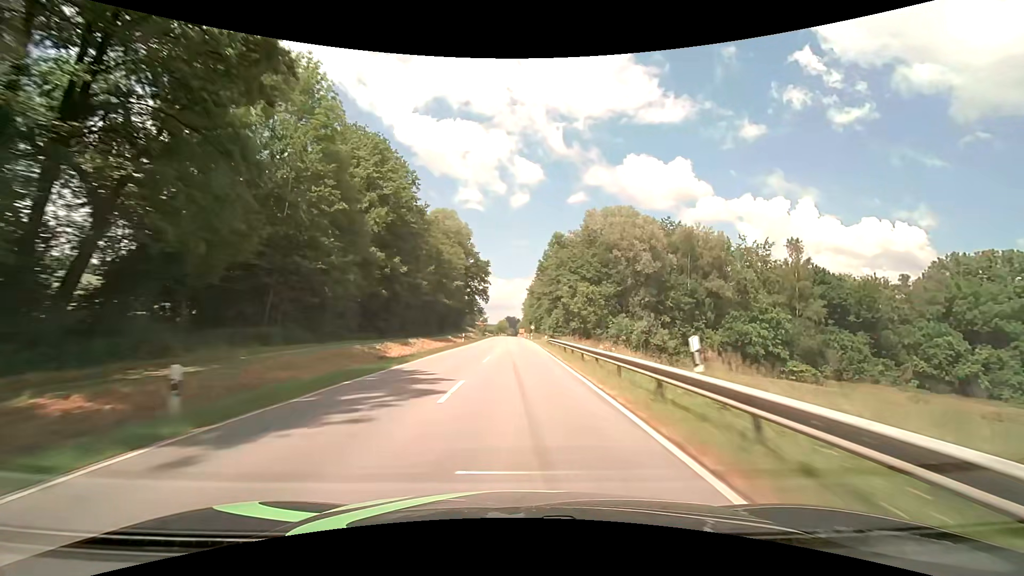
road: secondary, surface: asphalt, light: Day
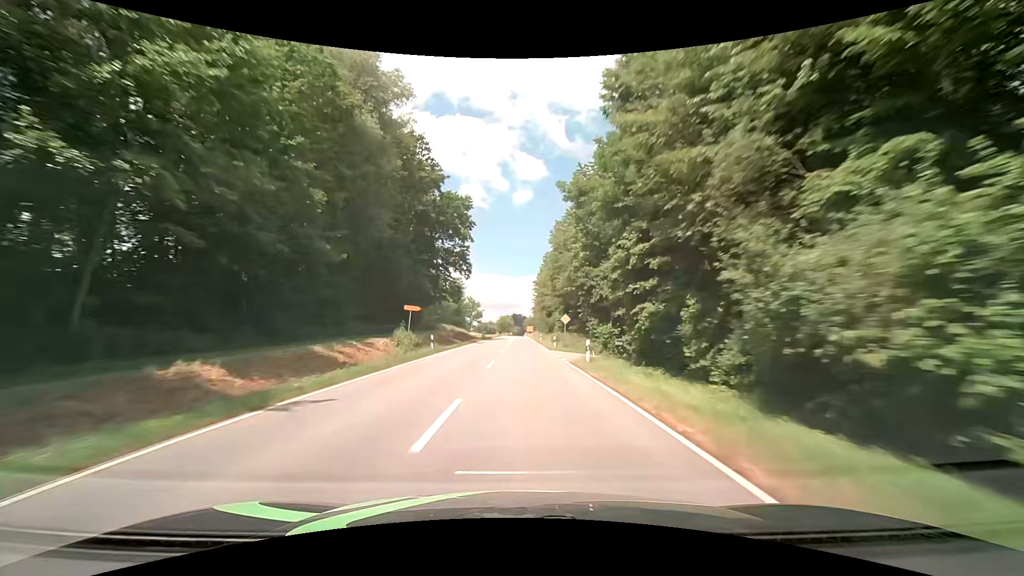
(-0.2, +63.5) m; 0°
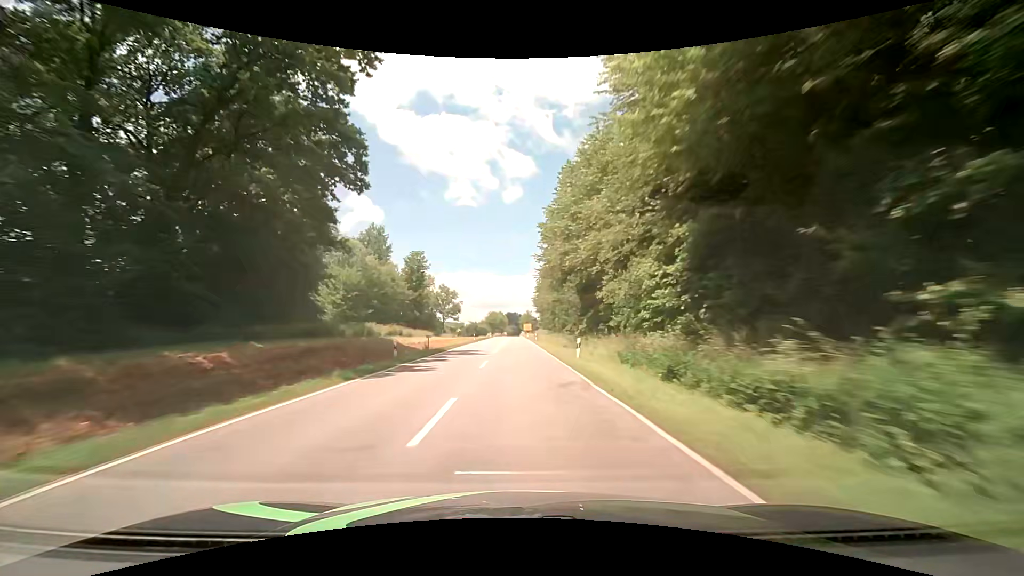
(+0.1, +47.9) m; 0°
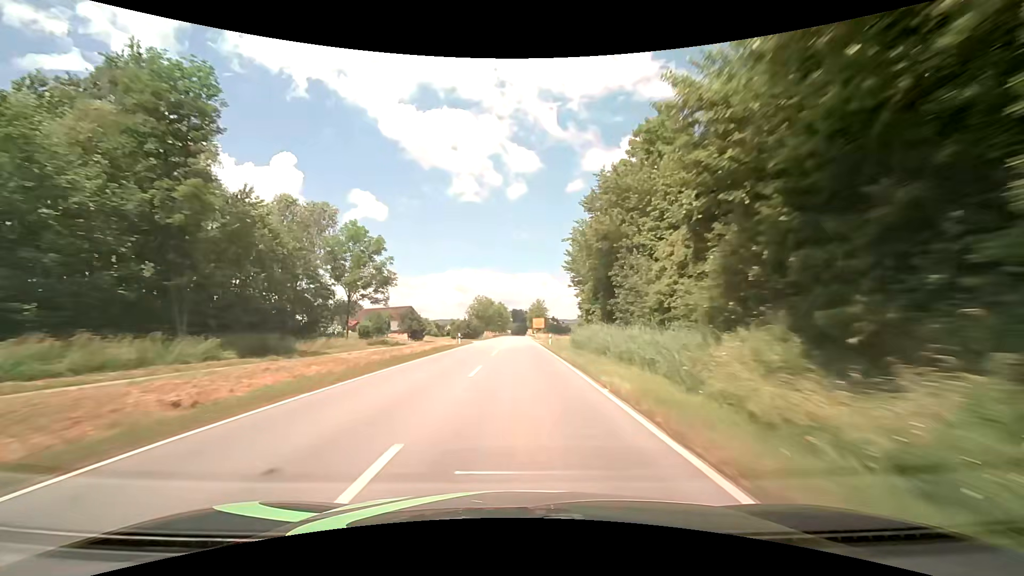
(-0.3, +63.8) m; 0°
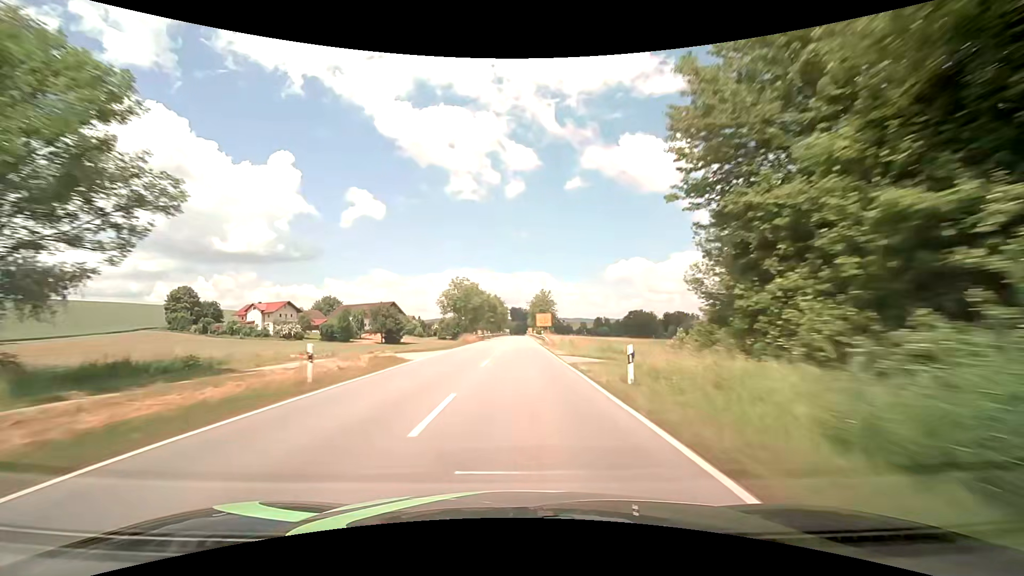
(-0.1, +32.0) m; 0°
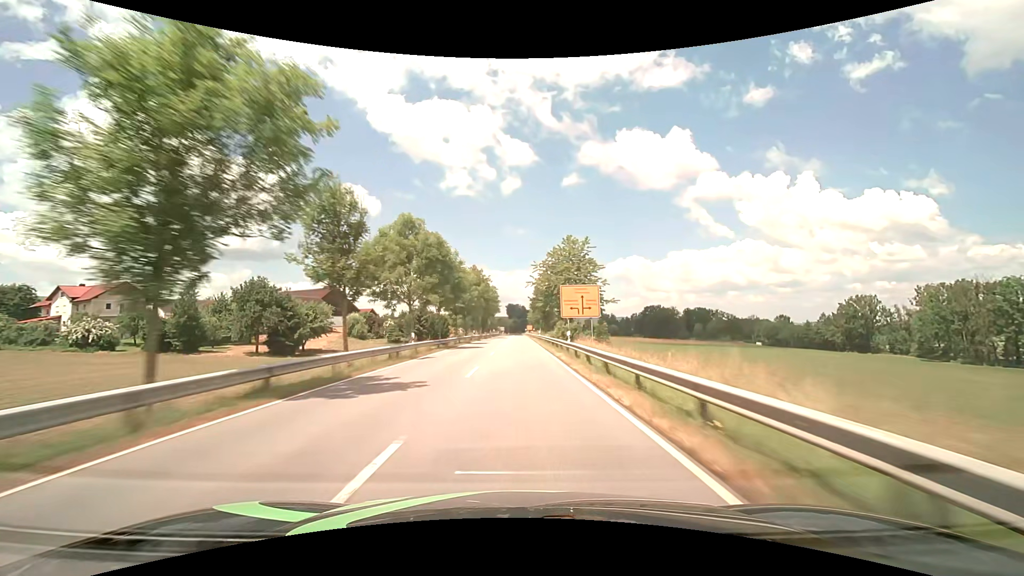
(+0.2, +64.6) m; 0°
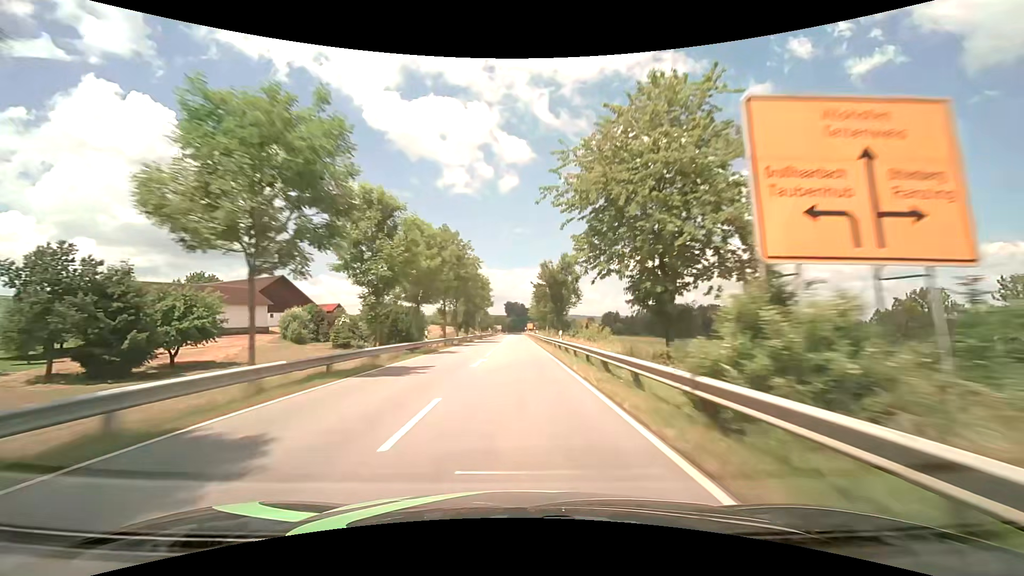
(0.0, +32.3) m; 0°
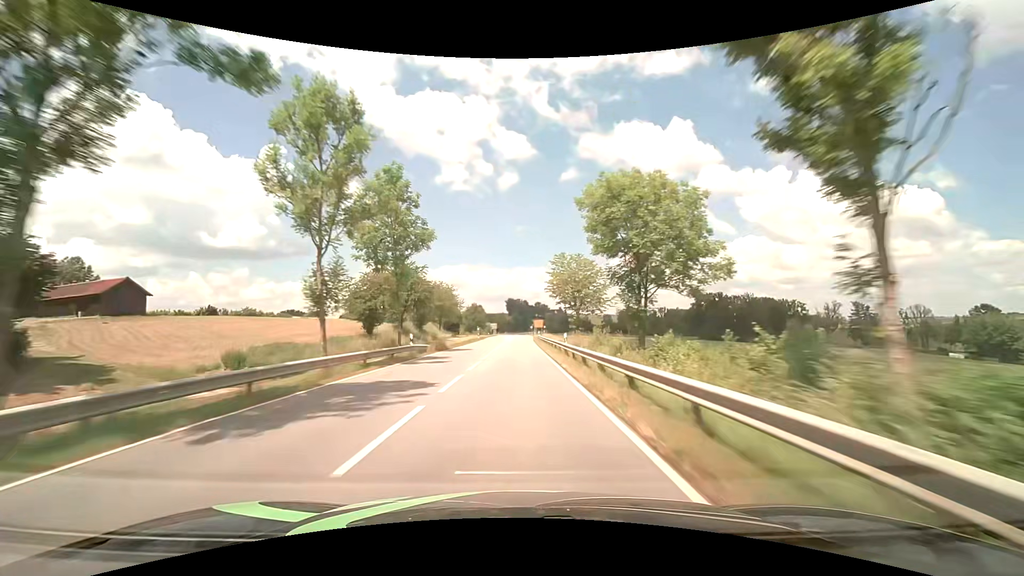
(0.0, +80.5) m; 0°
(0, +10) (0, +20) (0, +30) (0, +40) (0, +50) (0, +60) (+1, +70) (+1, +80) (+1, +90) (+1, +100) m
